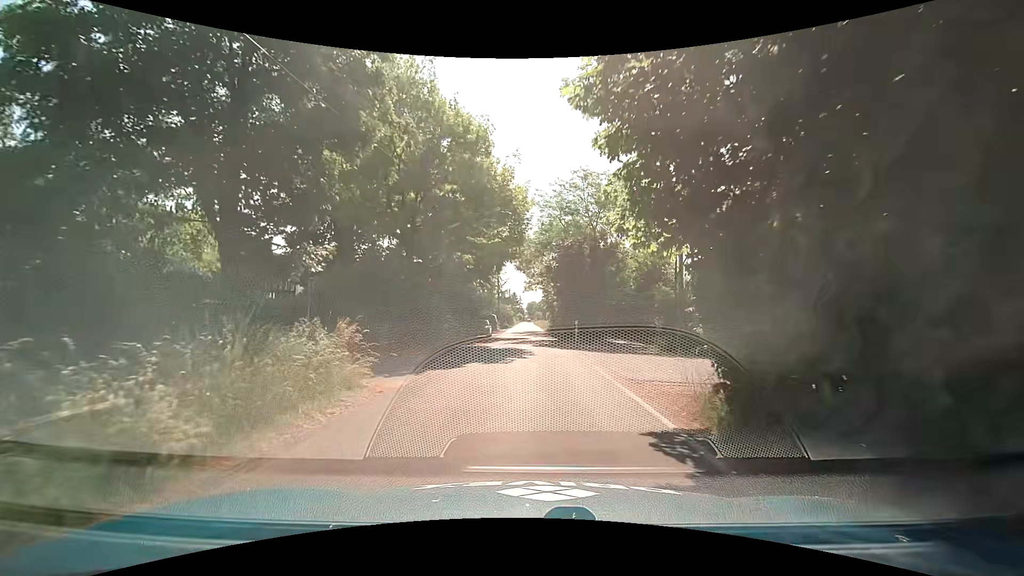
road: unclassified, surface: asphalt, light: Day
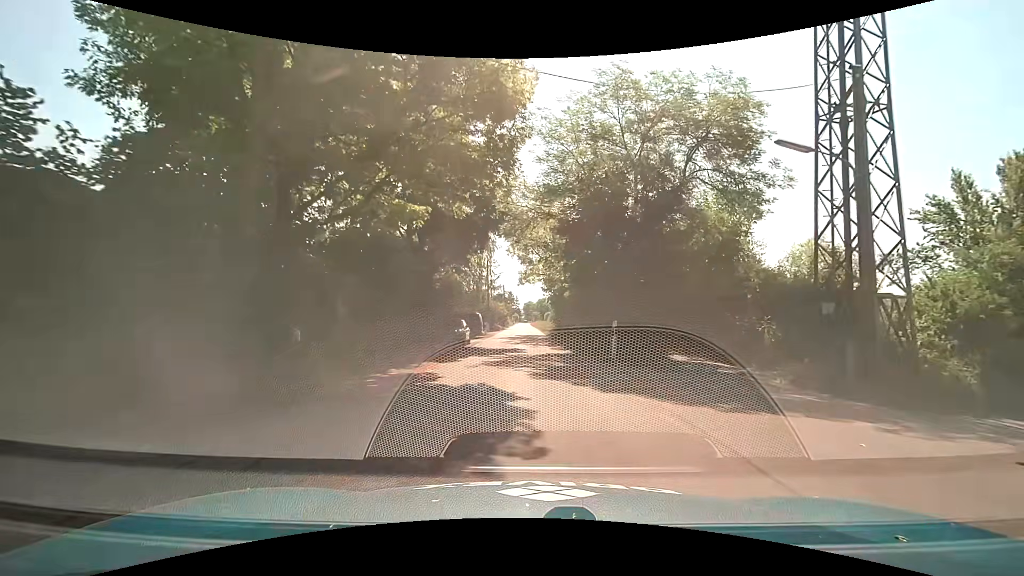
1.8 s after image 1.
(+0.3, +13.9) m; +3°
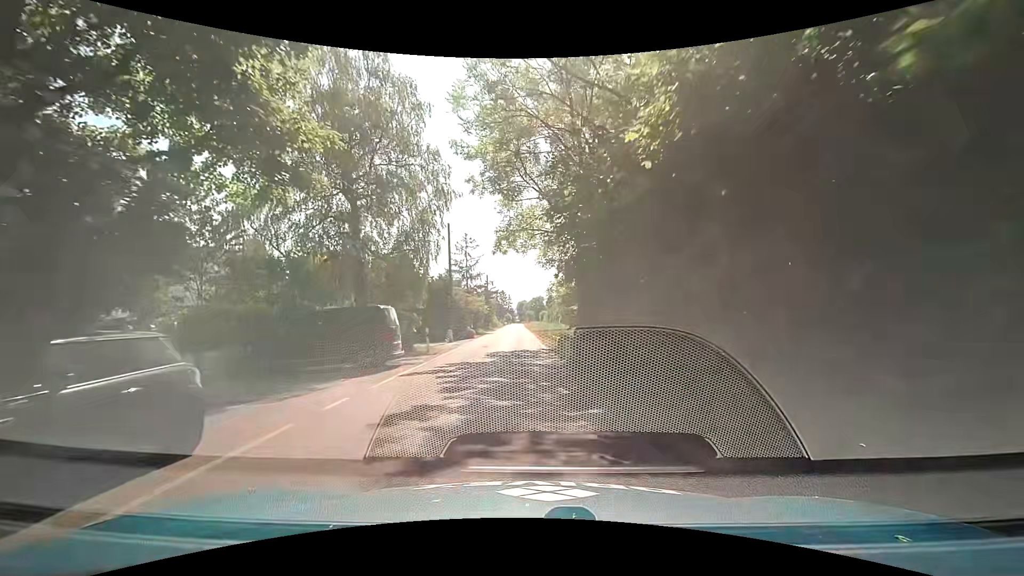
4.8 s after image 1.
(-0.2, +23.6) m; -1°
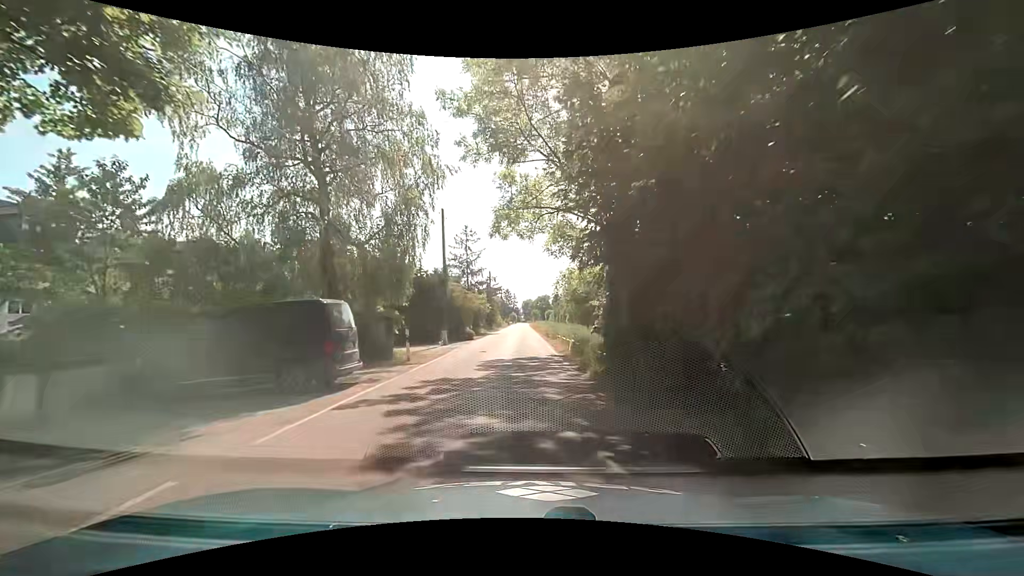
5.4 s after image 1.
(0.0, +4.8) m; 0°
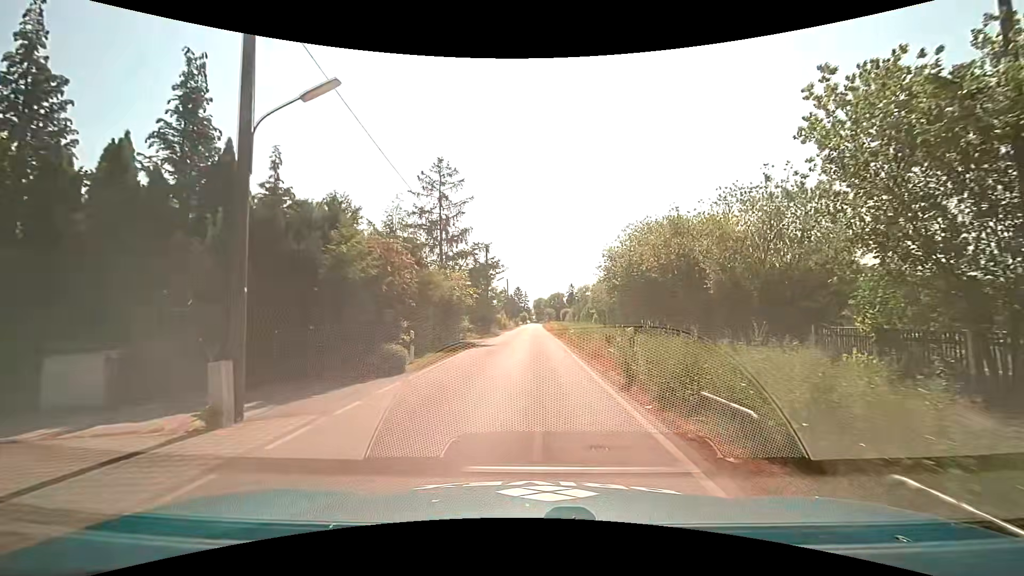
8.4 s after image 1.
(-0.1, +24.0) m; 0°
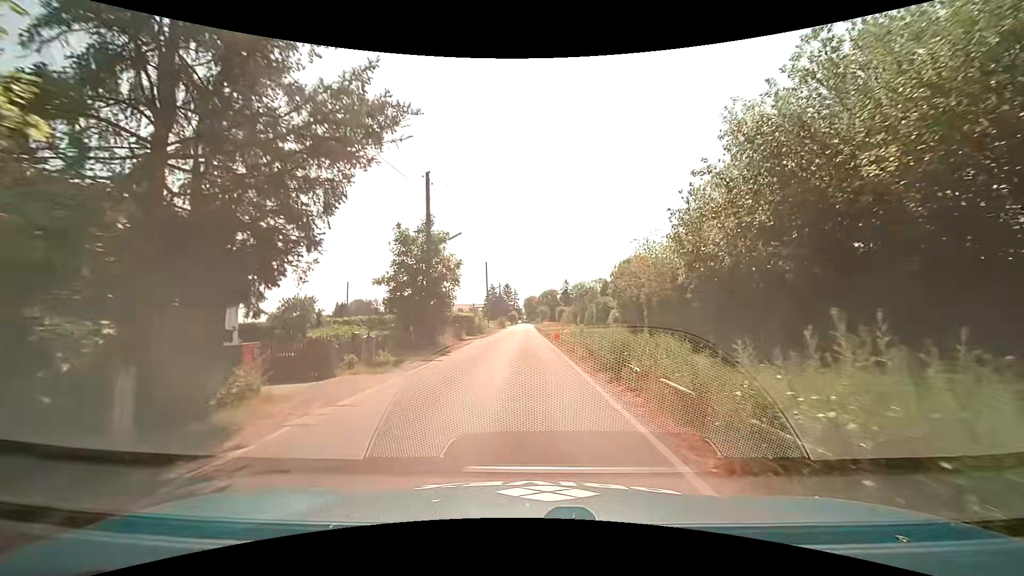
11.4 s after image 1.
(+0.2, +24.1) m; +1°
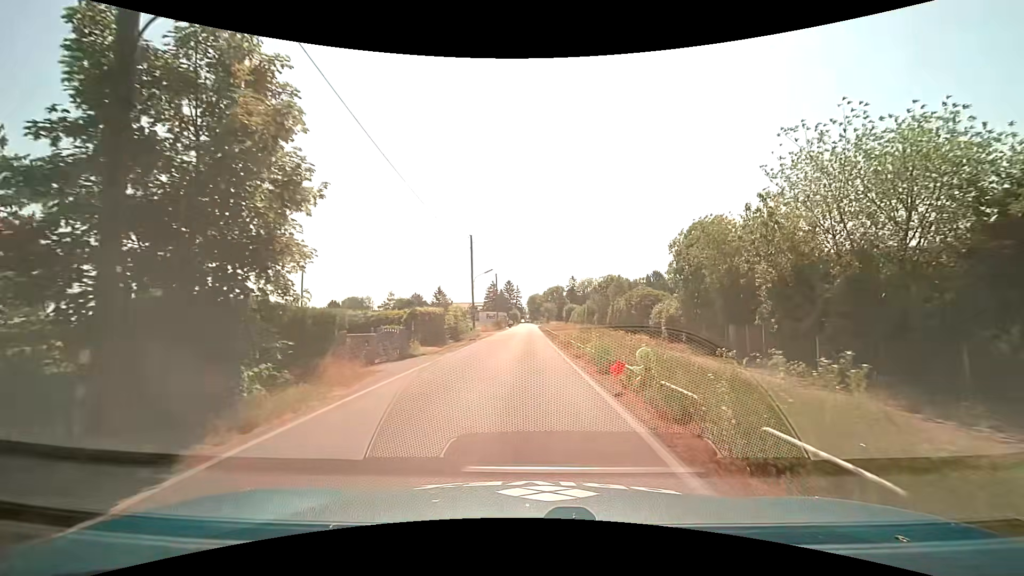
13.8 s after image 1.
(-0.2, +17.8) m; 0°
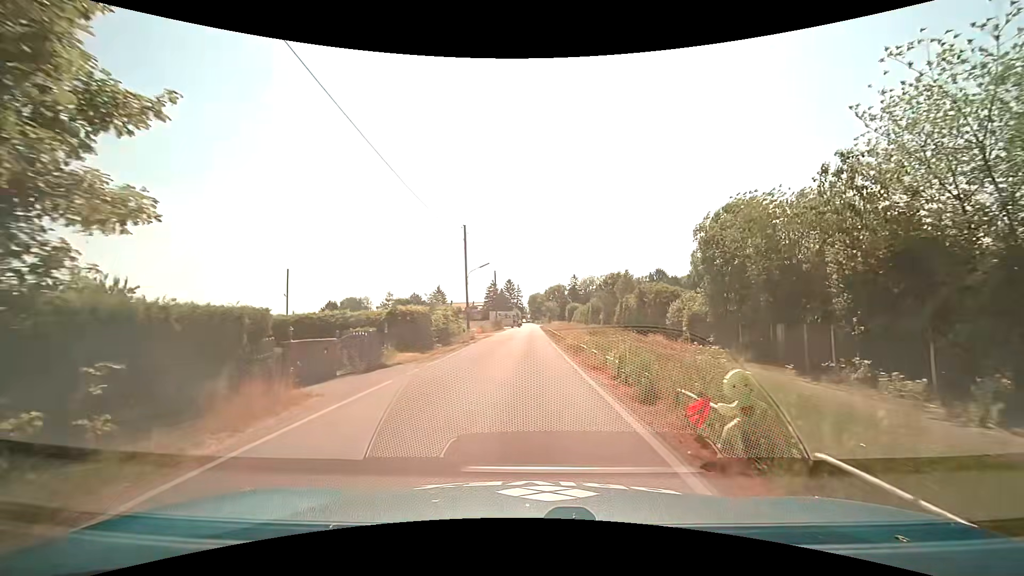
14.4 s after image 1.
(0.0, +4.2) m; 0°
(0, +10) (0, +20) (0, +30) (0, +40) (0, +50) (0, +60) (0, +70) (-1, +80) (-1, +90) (-1, +100) m
